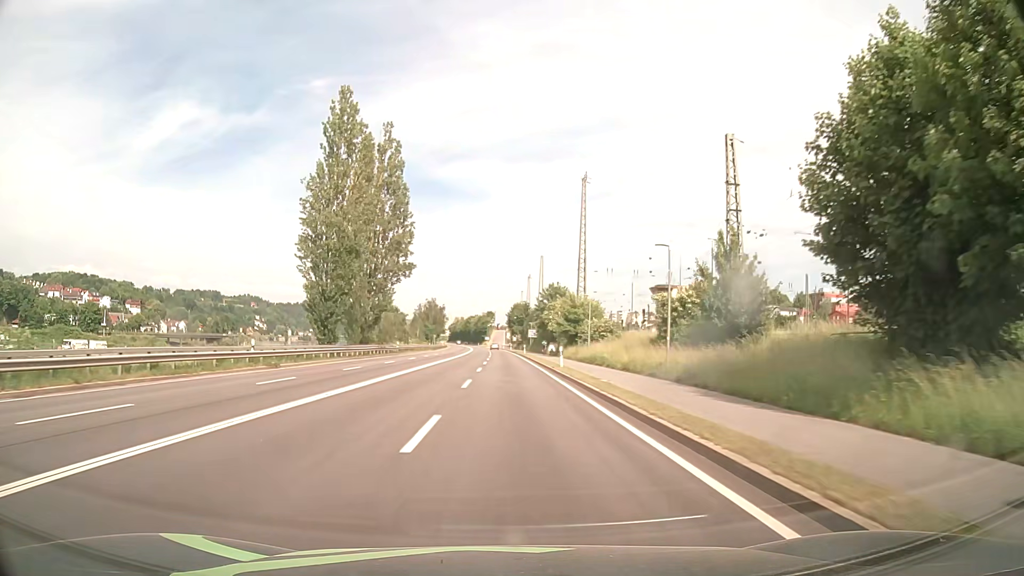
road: primary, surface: asphalt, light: Day
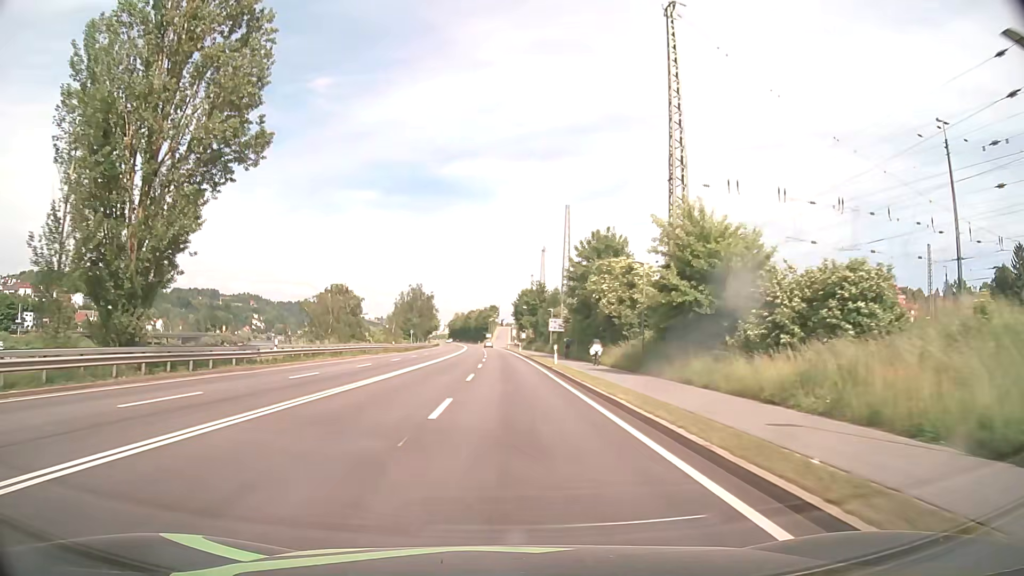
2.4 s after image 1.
(-0.1, +44.4) m; 0°
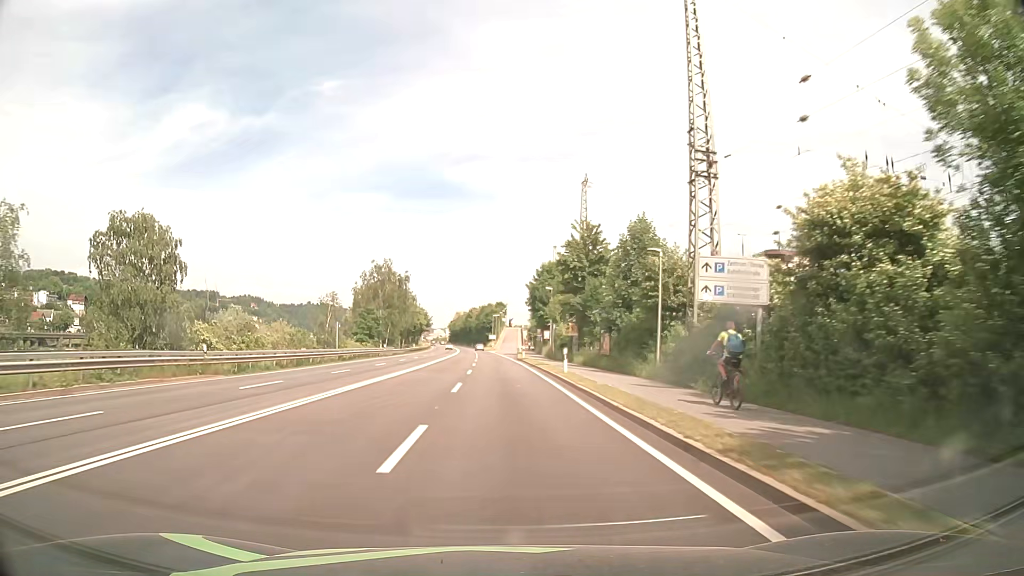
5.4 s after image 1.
(-0.4, +52.9) m; -1°
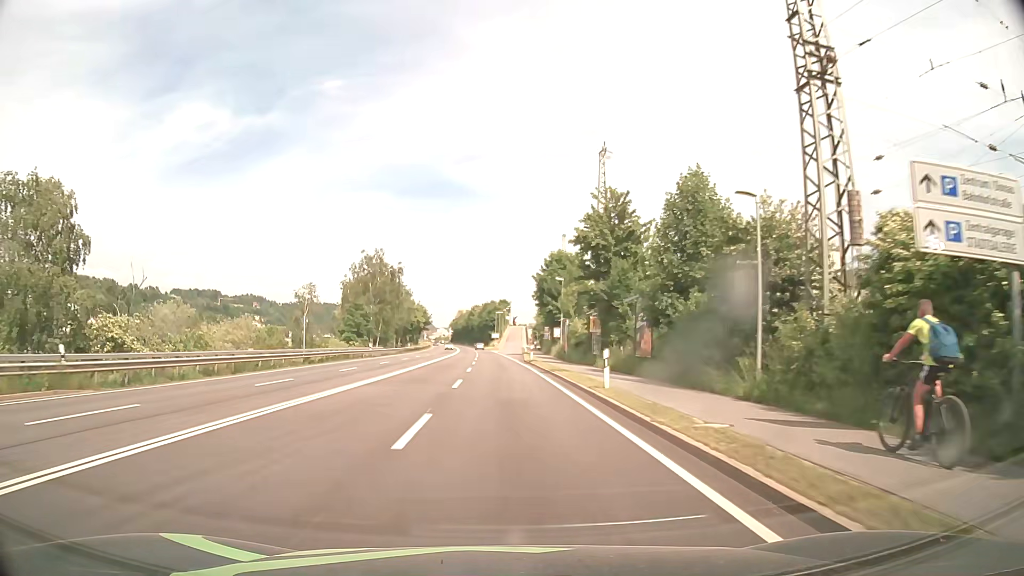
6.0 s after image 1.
(0.0, +10.5) m; 0°
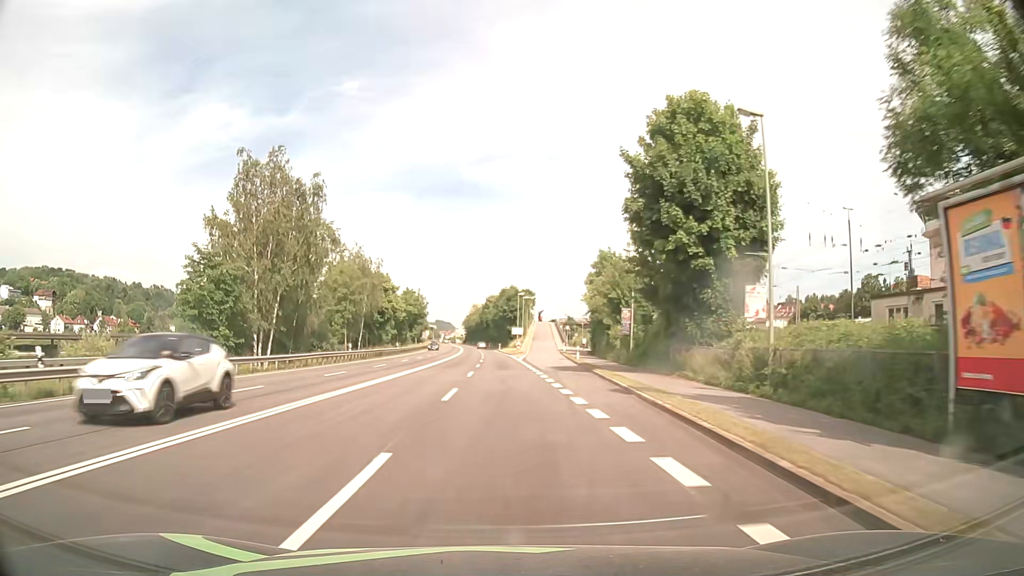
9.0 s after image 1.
(-1.1, +52.7) m; -2°
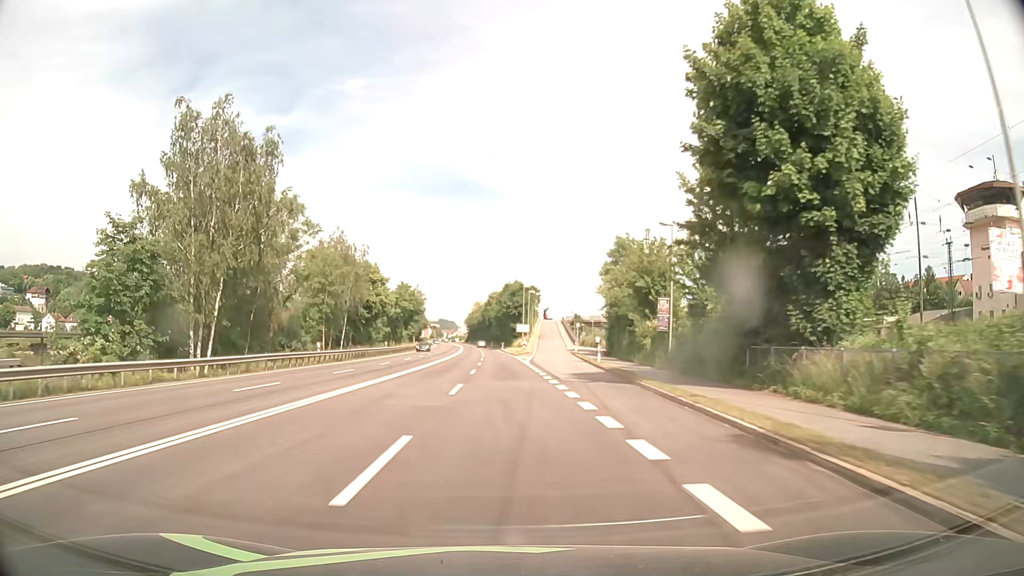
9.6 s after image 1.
(0.0, +10.6) m; 0°
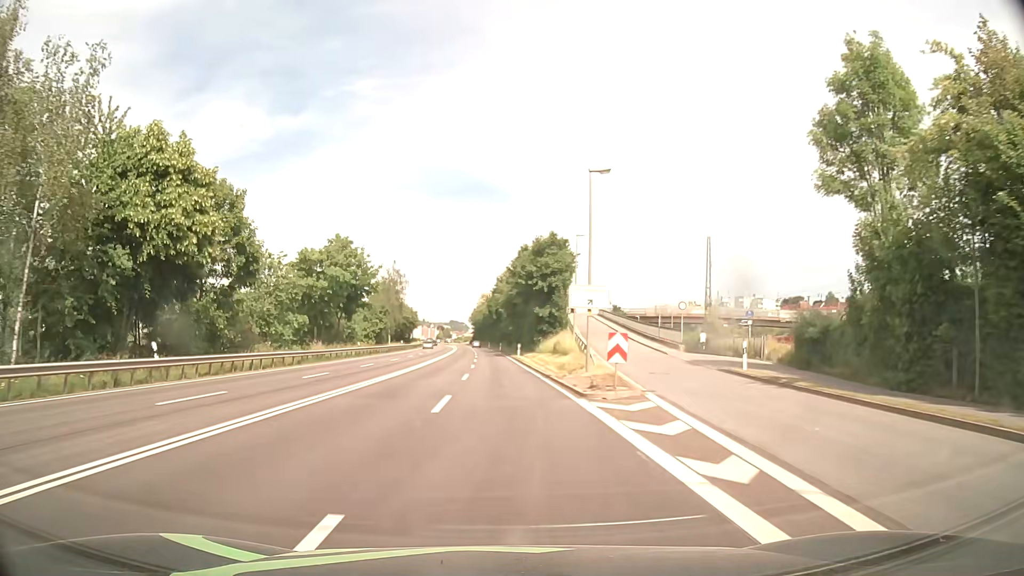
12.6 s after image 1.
(-0.9, +52.8) m; -1°
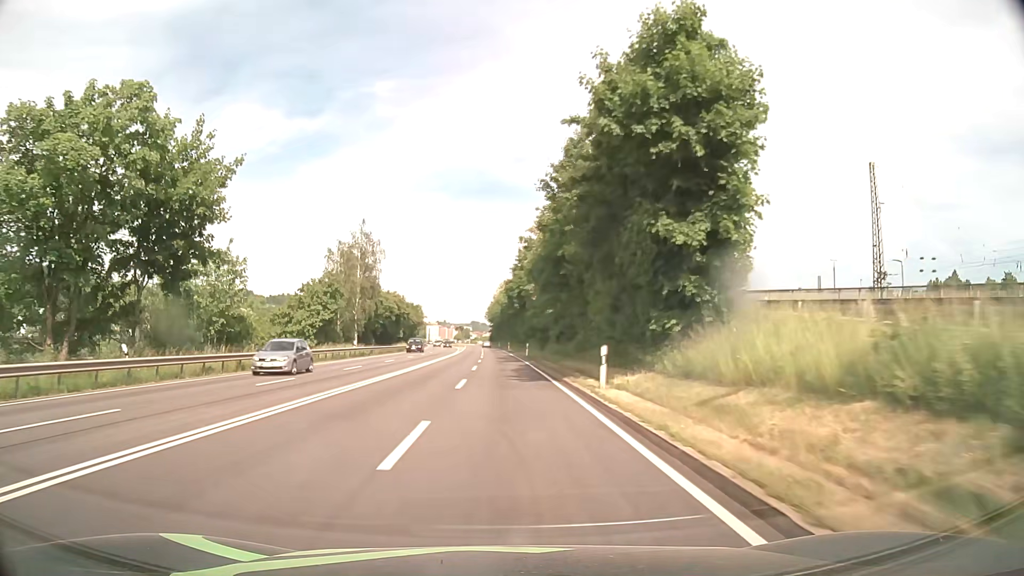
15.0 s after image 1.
(-0.8, +42.2) m; -2°
(0, +10) (0, +20) (0, +30) (0, +40) (0, +50) (-1, +60) (-1, +70) (-1, +80) (-1, +90) (-2, +100) m
